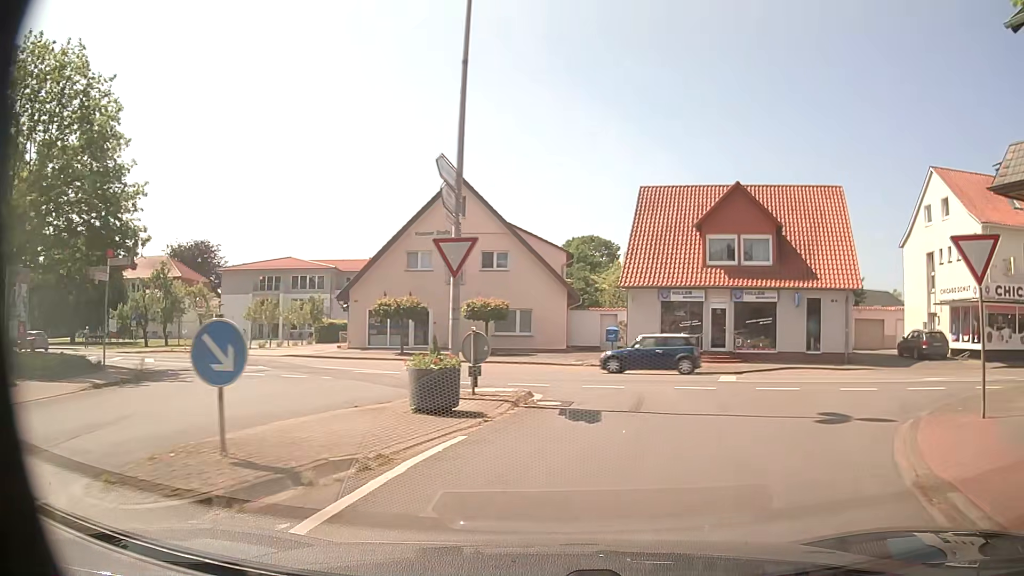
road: secondary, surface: asphalt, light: Day
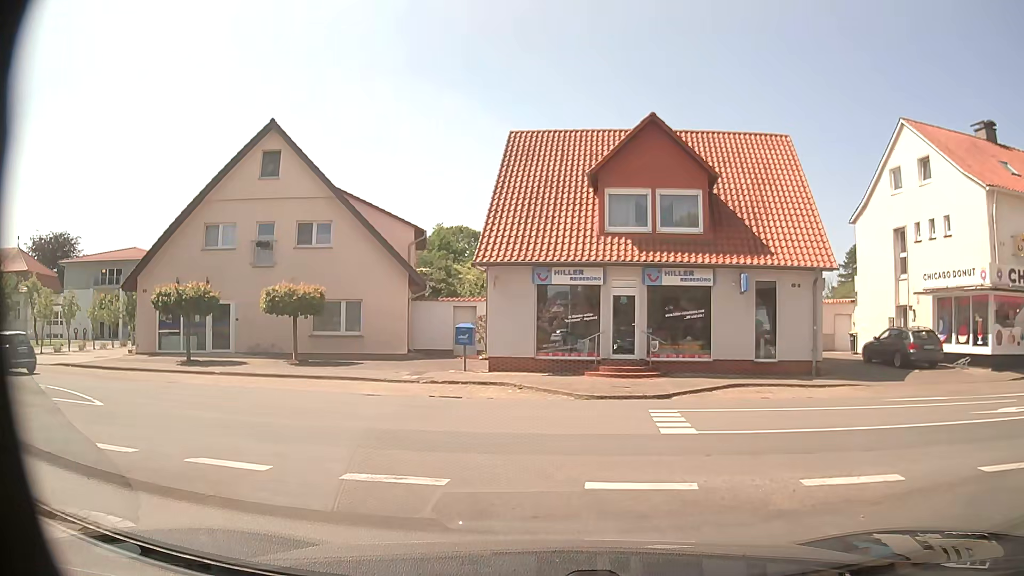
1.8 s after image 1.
(+1.2, +9.4) m; +12°
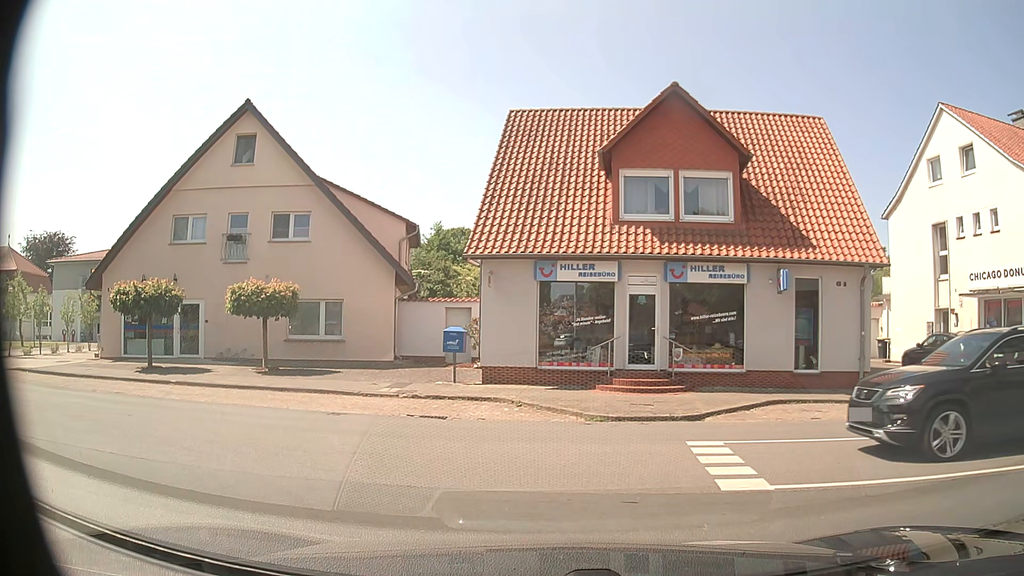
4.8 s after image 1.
(-0.1, +2.8) m; -2°
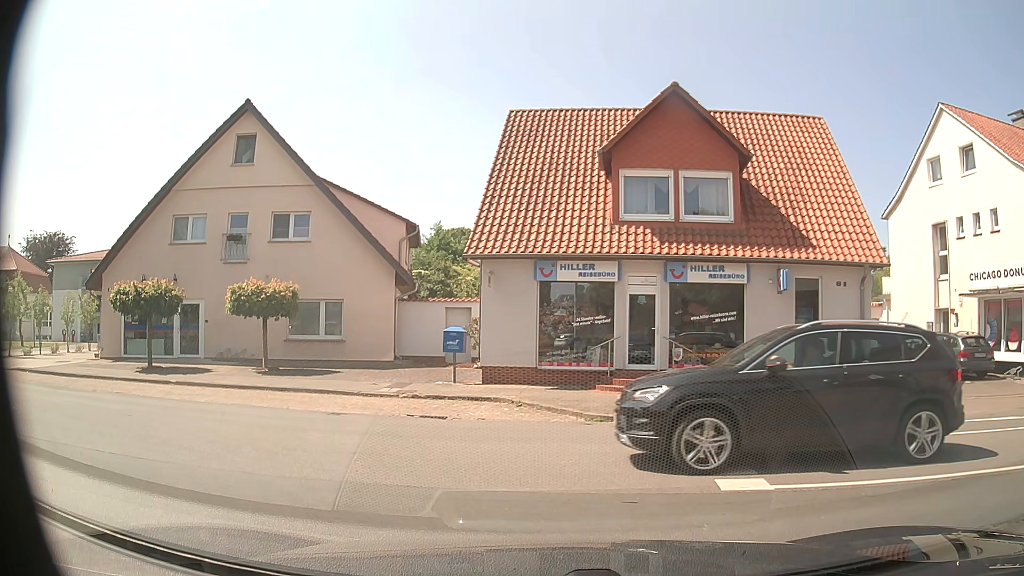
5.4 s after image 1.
(0.0, 0.0) m; 0°
